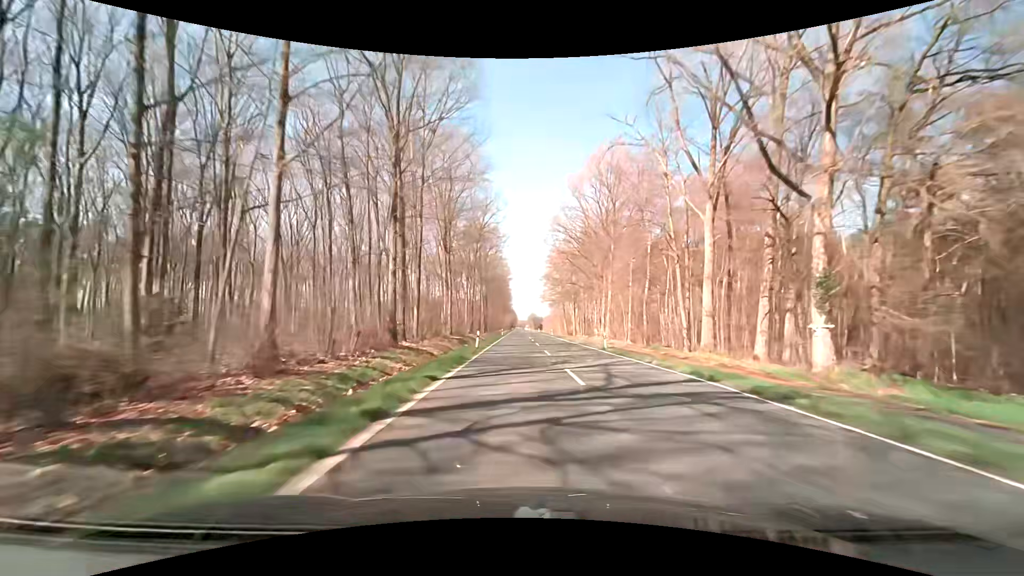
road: secondary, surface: asphalt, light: Day
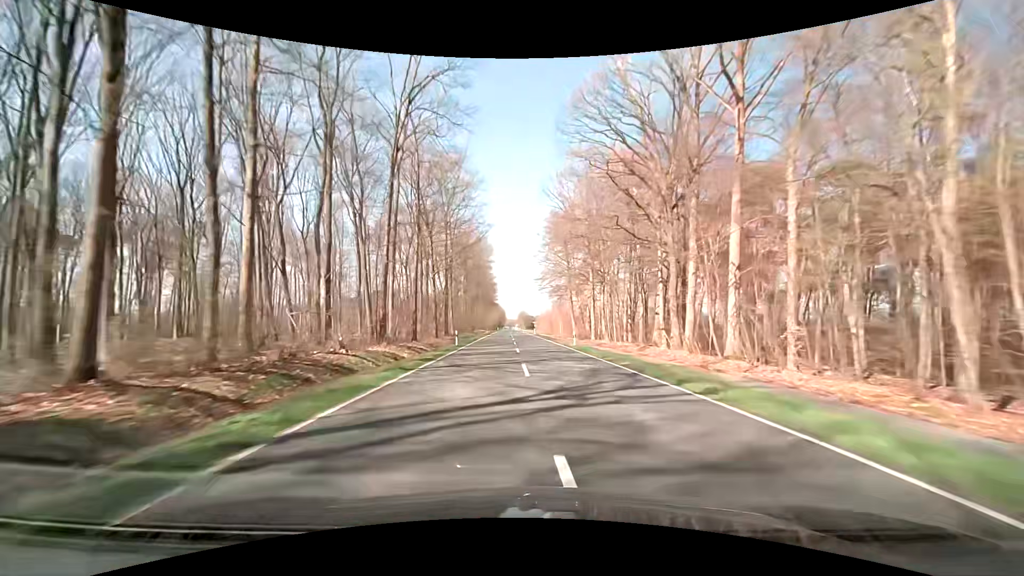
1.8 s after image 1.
(+0.6, +47.6) m; +2°
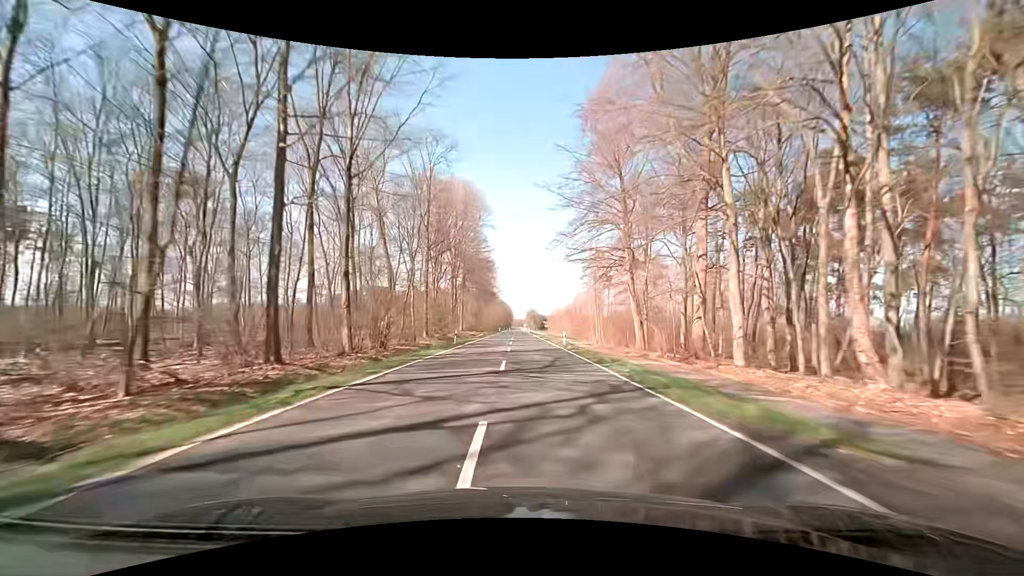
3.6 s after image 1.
(-0.5, +47.7) m; -1°
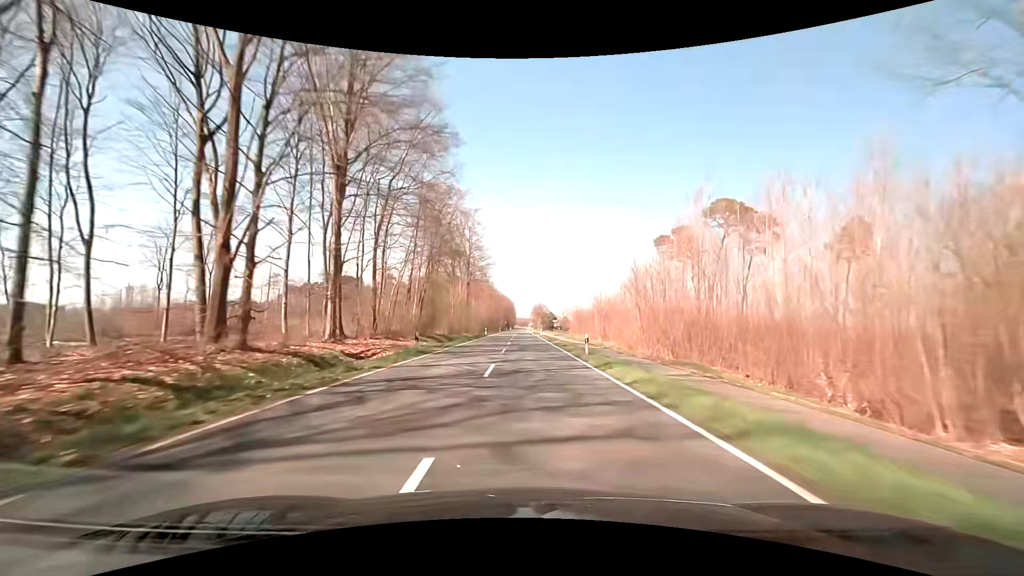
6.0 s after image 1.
(-0.3, +63.7) m; 0°
(0, +10) (0, +20) (0, +30) (0, +40) (0, +50) (0, +60) (0, +70) (0, +80) (0, +90) (0, +100) m
